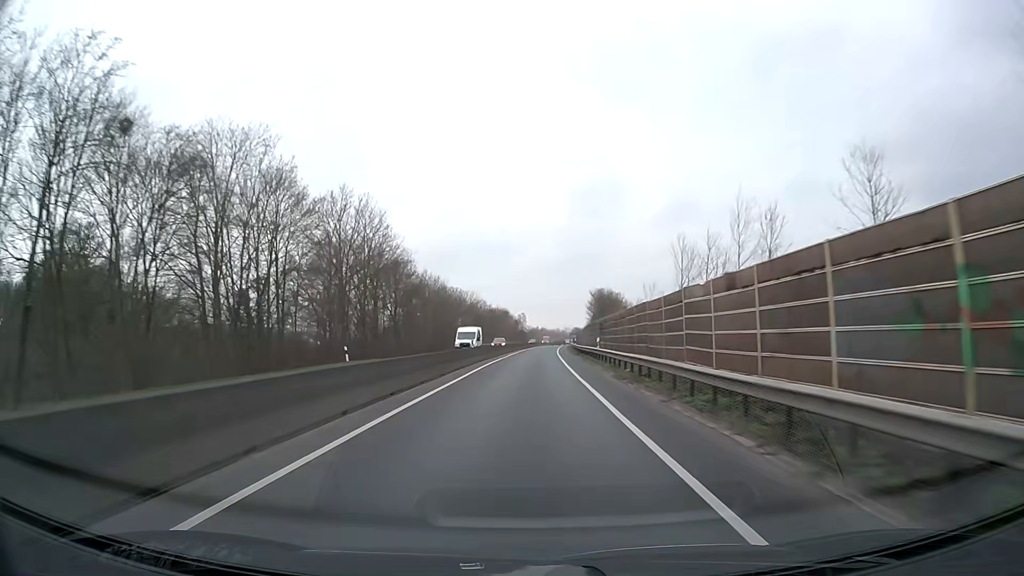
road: trunk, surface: asphalt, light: Day
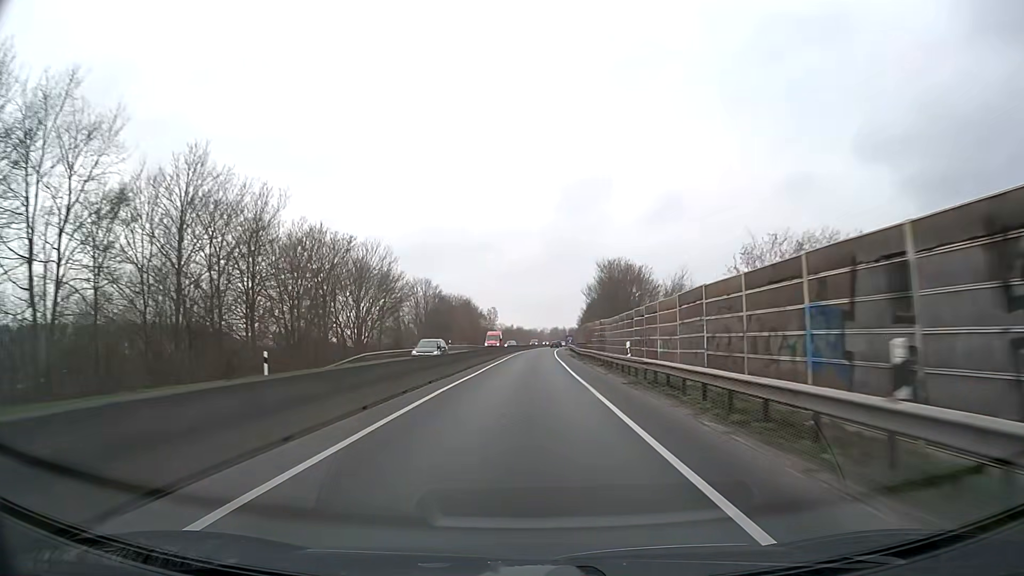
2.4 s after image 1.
(+1.1, +63.2) m; +2°
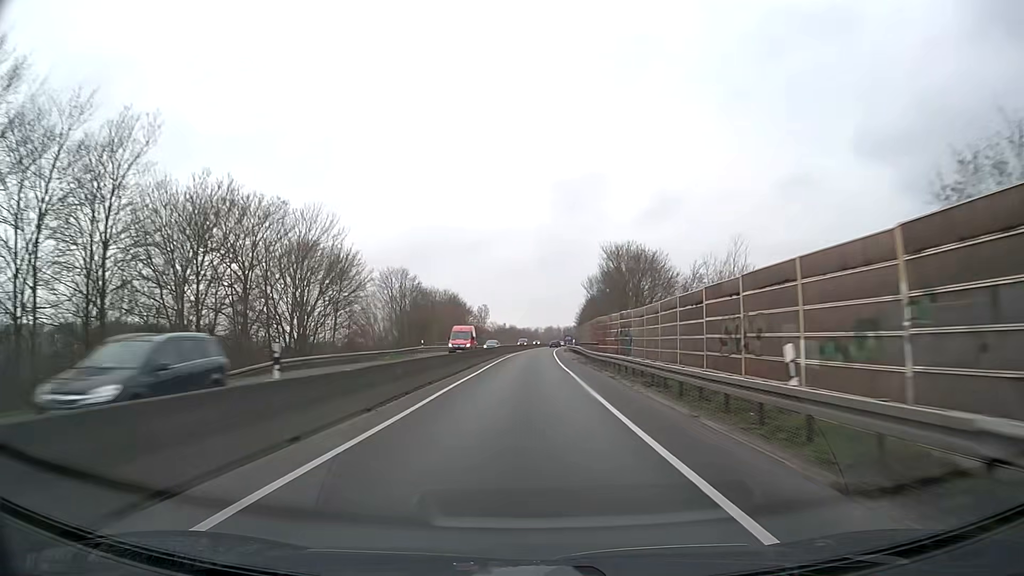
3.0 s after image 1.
(+0.1, +15.8) m; +1°
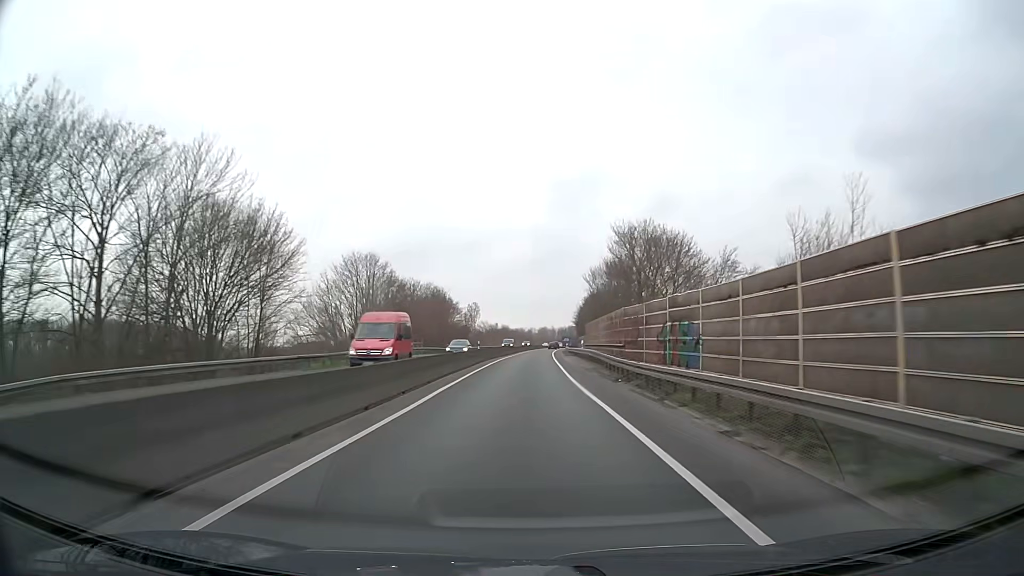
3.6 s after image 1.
(+0.1, +15.8) m; +1°
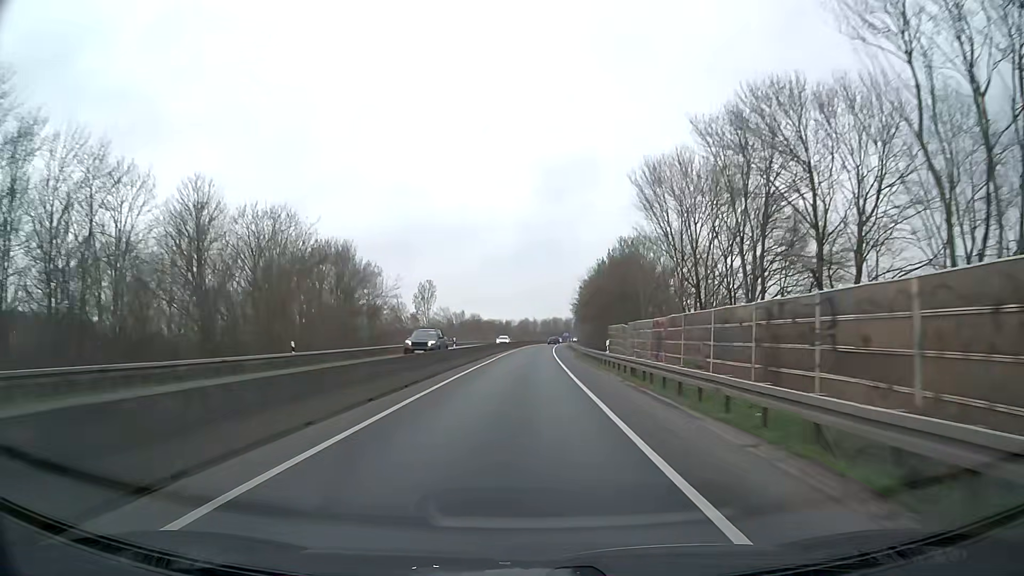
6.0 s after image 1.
(+0.9, +63.3) m; +2°
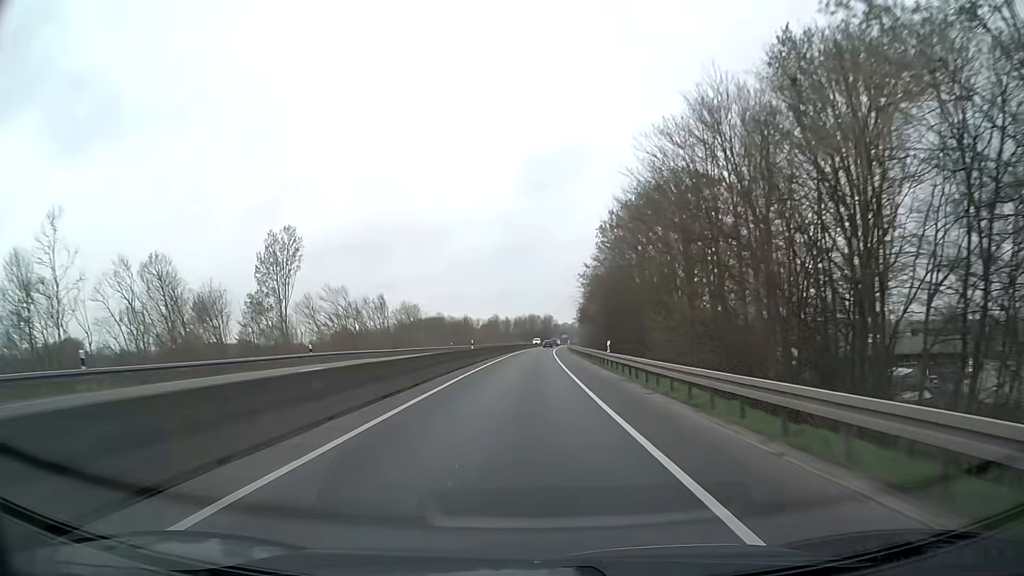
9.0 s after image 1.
(+1.7, +79.3) m; +2°
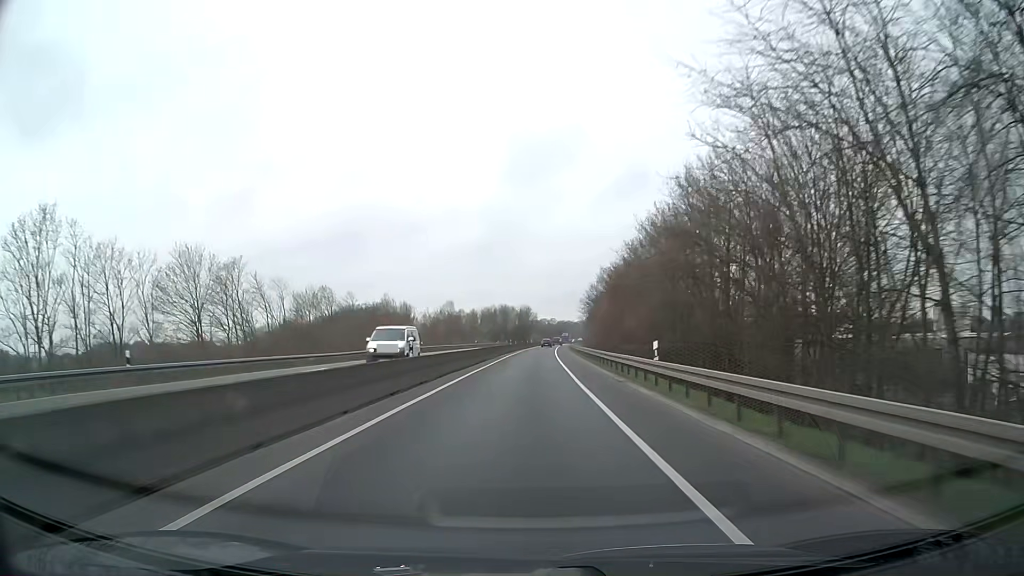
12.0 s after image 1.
(+1.7, +79.3) m; +2°
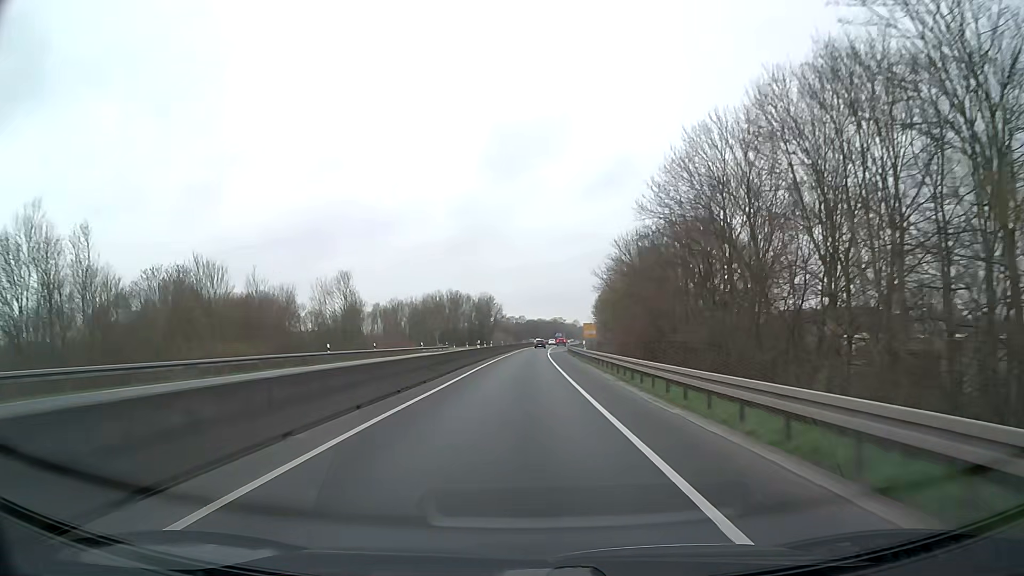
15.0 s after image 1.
(+1.8, +79.3) m; +3°
(0, +10) (0, +20) (0, +30) (0, +40) (+1, +50) (+1, +60) (+1, +70) (+2, +80) (+2, +90) (+3, +100) m
